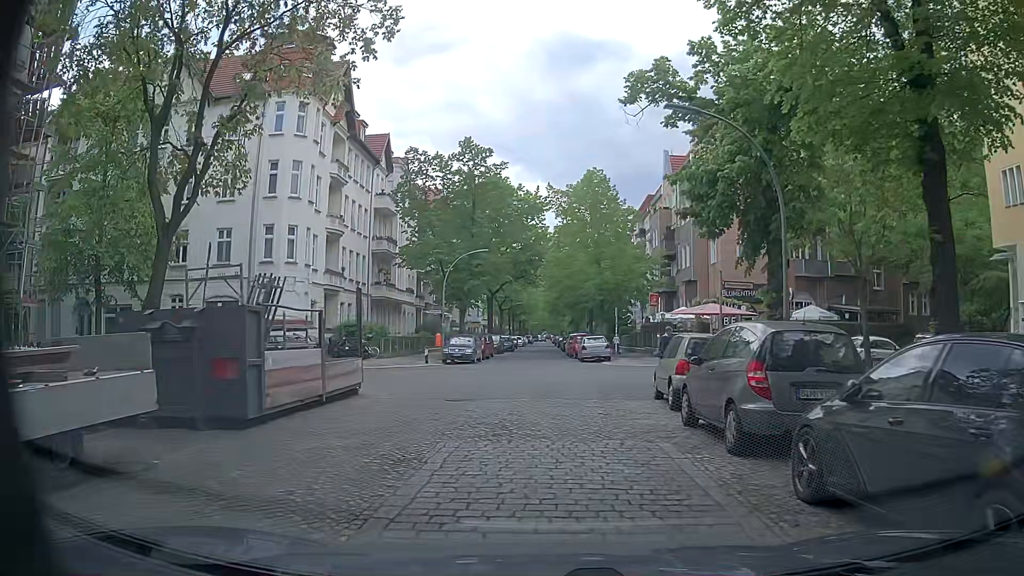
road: residential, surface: sett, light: Day
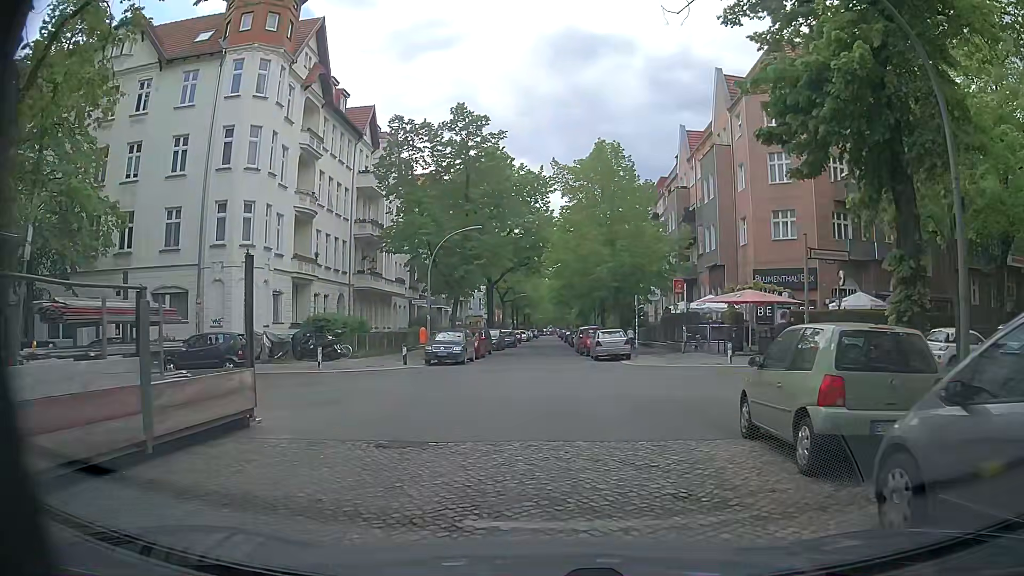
(+0.1, +6.4) m; +1°
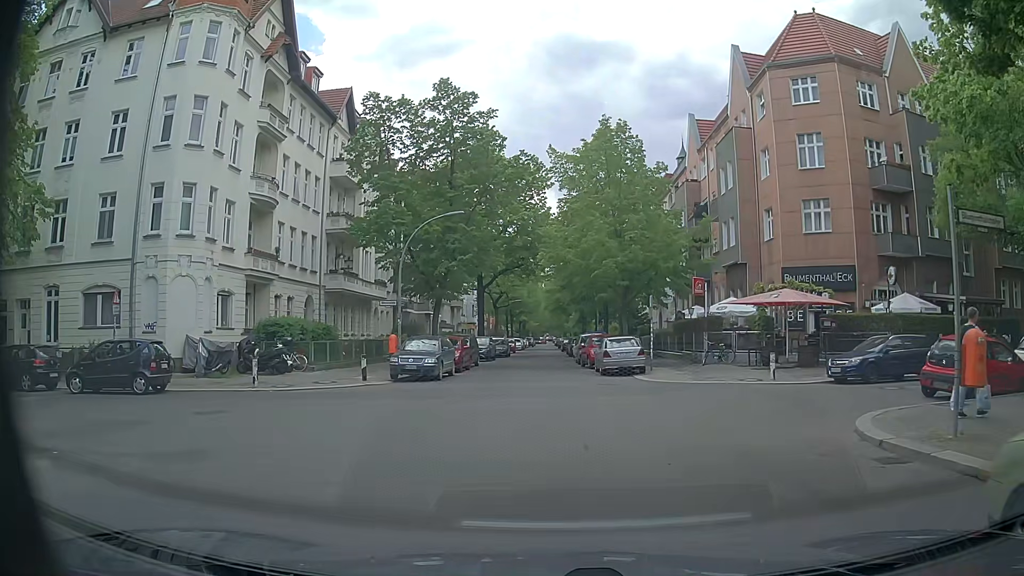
(0.0, +5.6) m; 0°
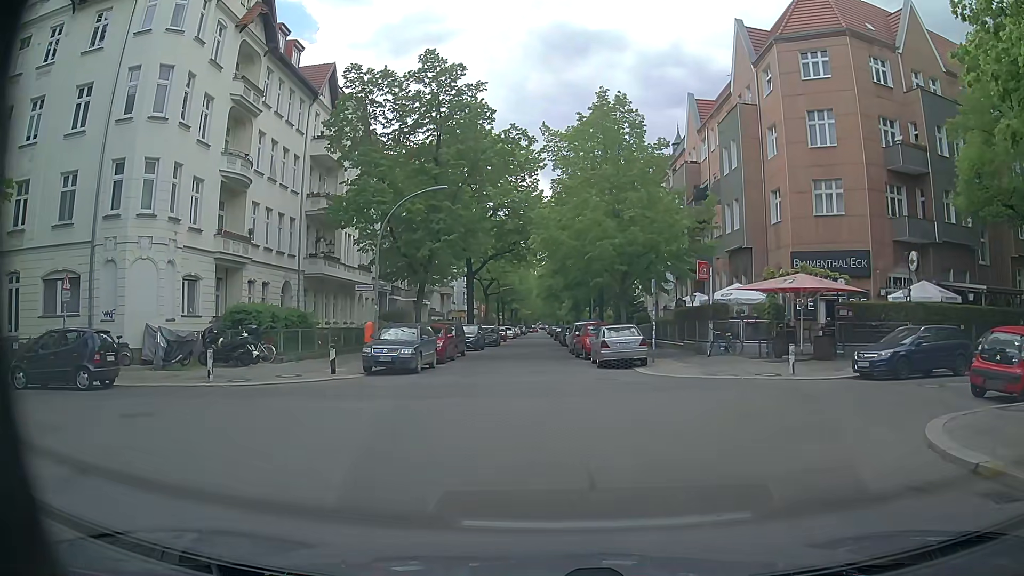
(0.0, +2.4) m; +2°
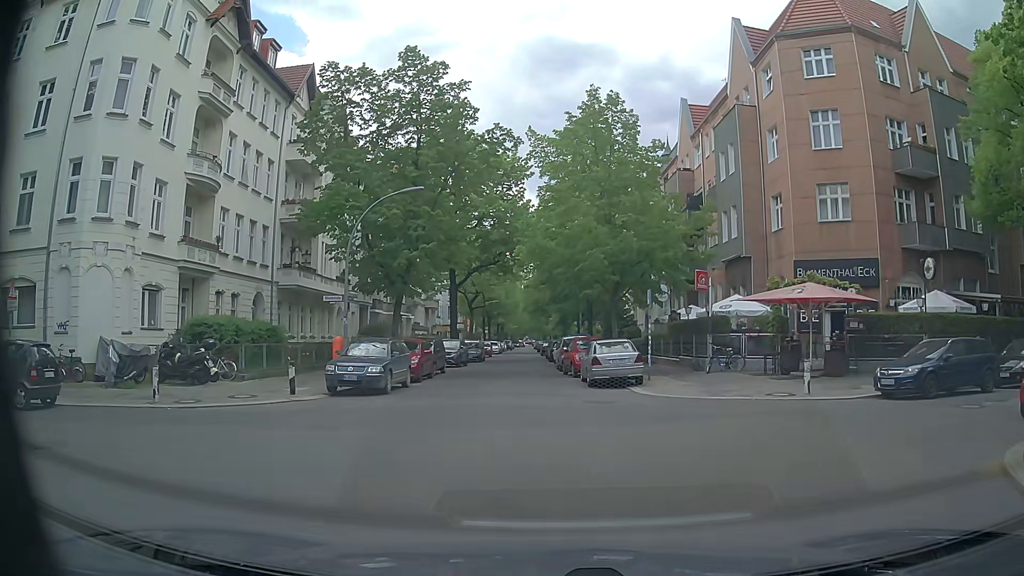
(0.0, +2.2) m; 0°
